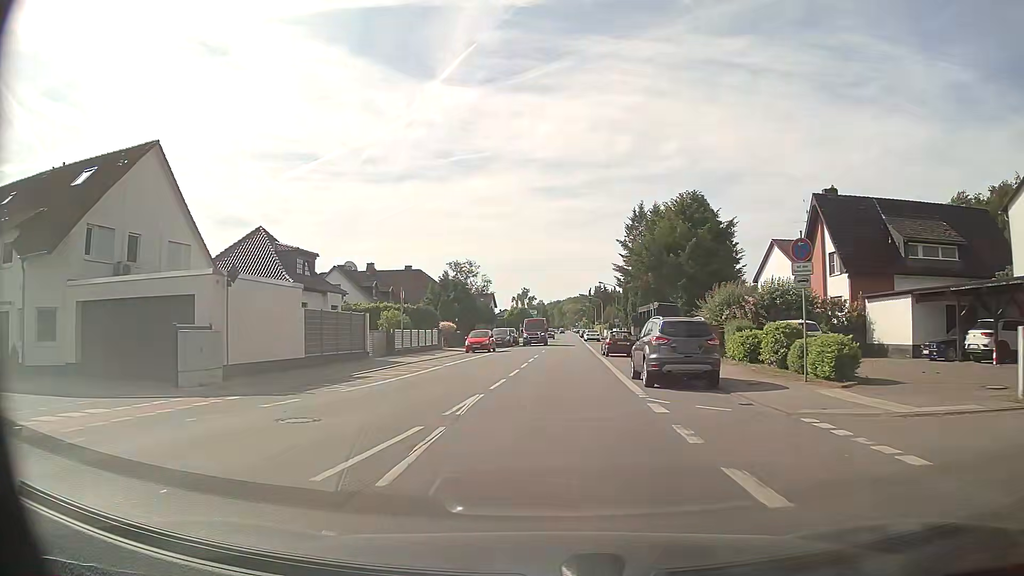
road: primary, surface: asphalt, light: Day
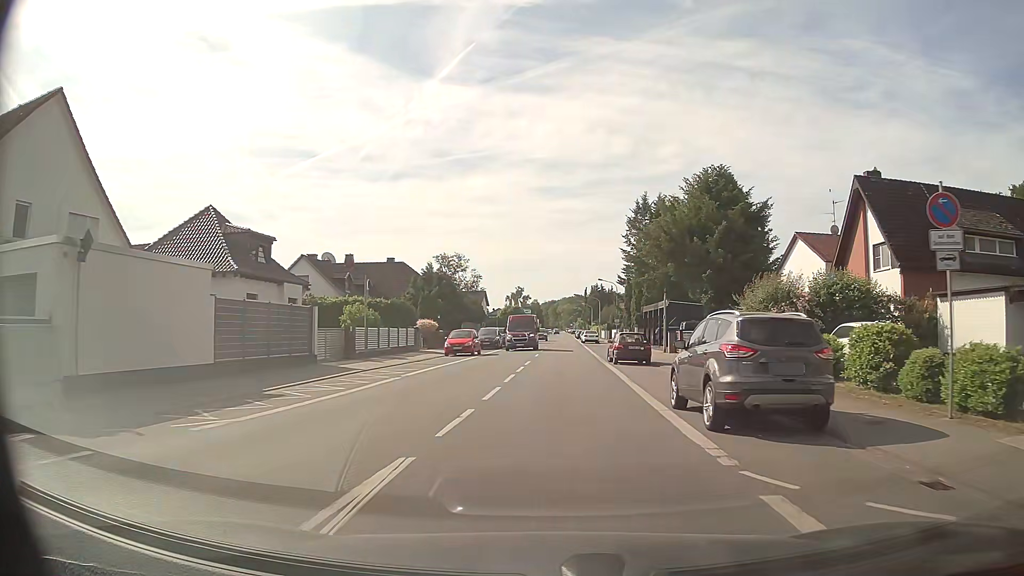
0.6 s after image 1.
(0.0, +6.9) m; +1°
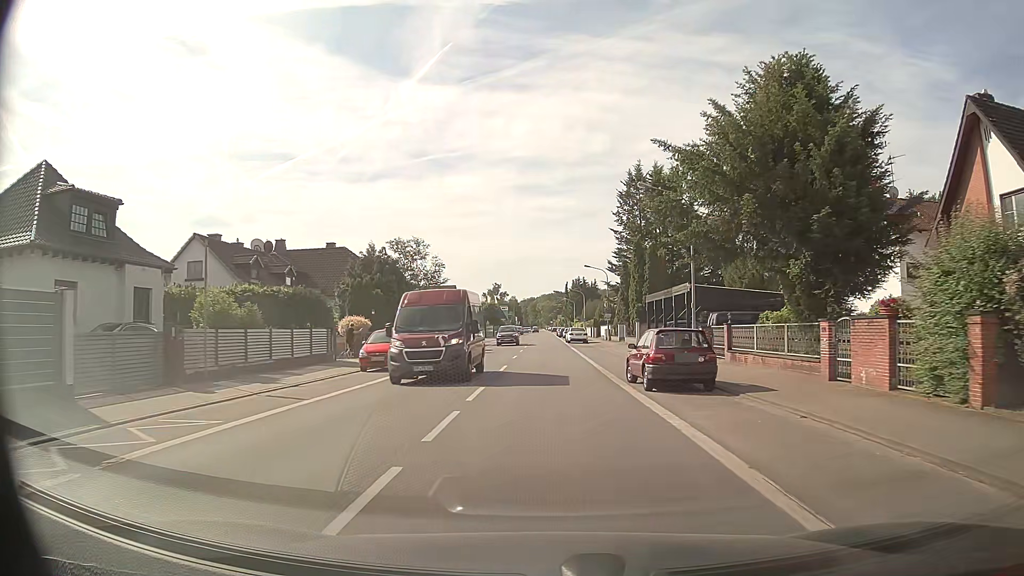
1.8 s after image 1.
(+0.2, +13.9) m; +1°
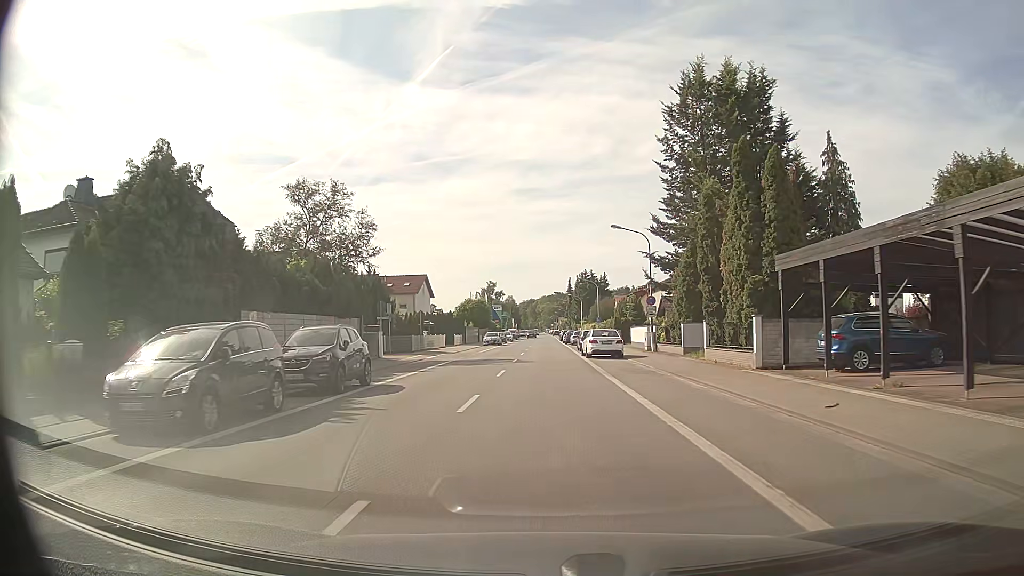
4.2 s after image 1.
(0.0, +28.2) m; 0°
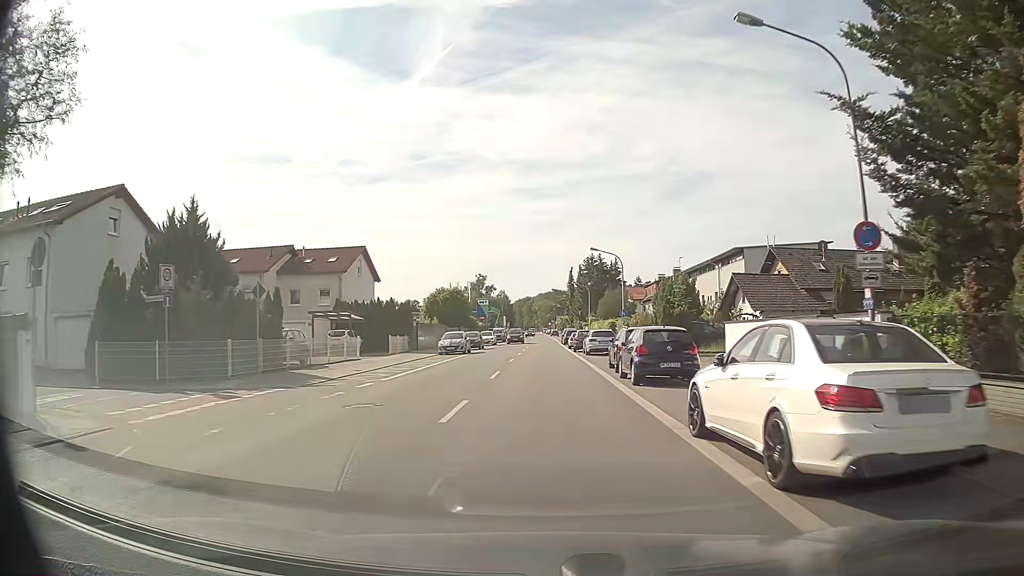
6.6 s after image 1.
(0.0, +28.6) m; 0°
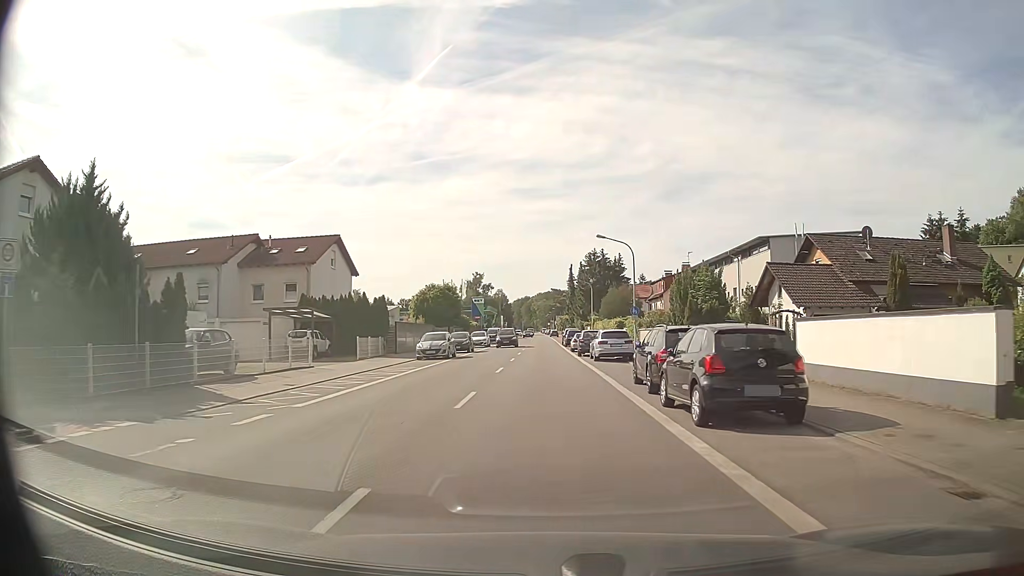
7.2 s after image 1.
(0.0, +7.2) m; 0°
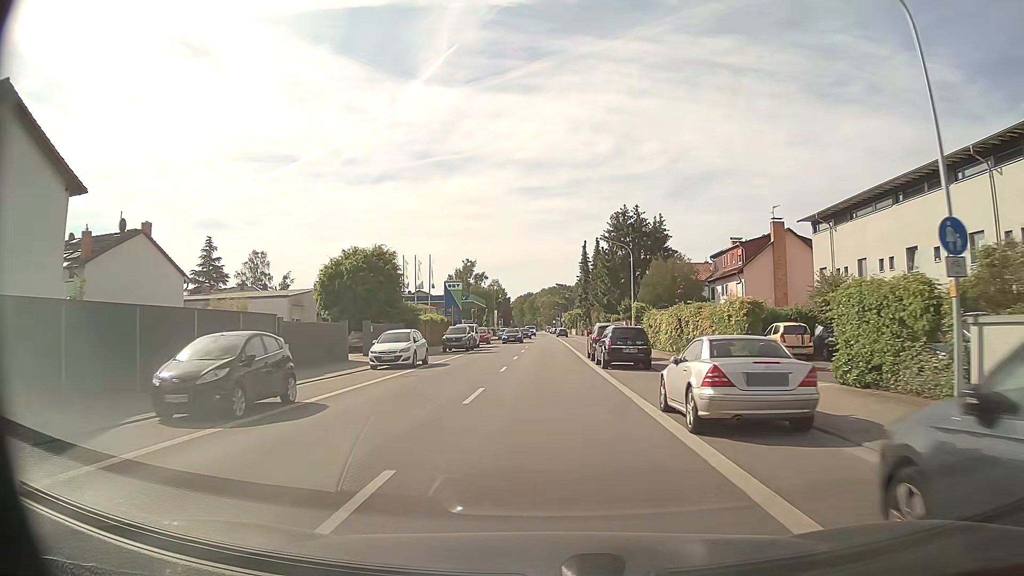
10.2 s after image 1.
(-0.1, +36.4) m; 0°
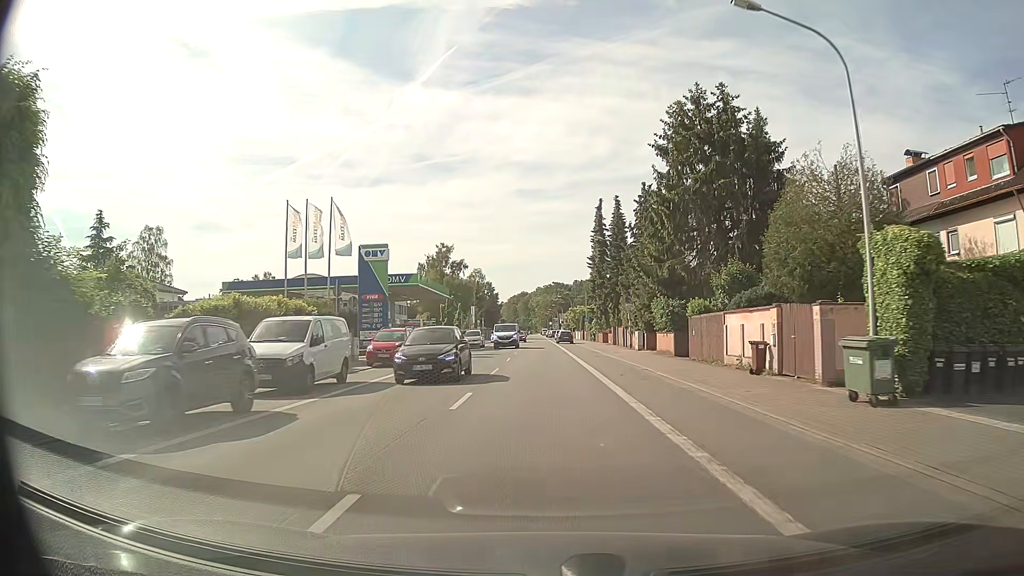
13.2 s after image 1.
(0.0, +37.0) m; 0°
(0, +10) (0, +20) (0, +30) (0, +40) (0, +50) (0, +60) (0, +70) (0, +80) (-1, +90) (-1, +100) m
